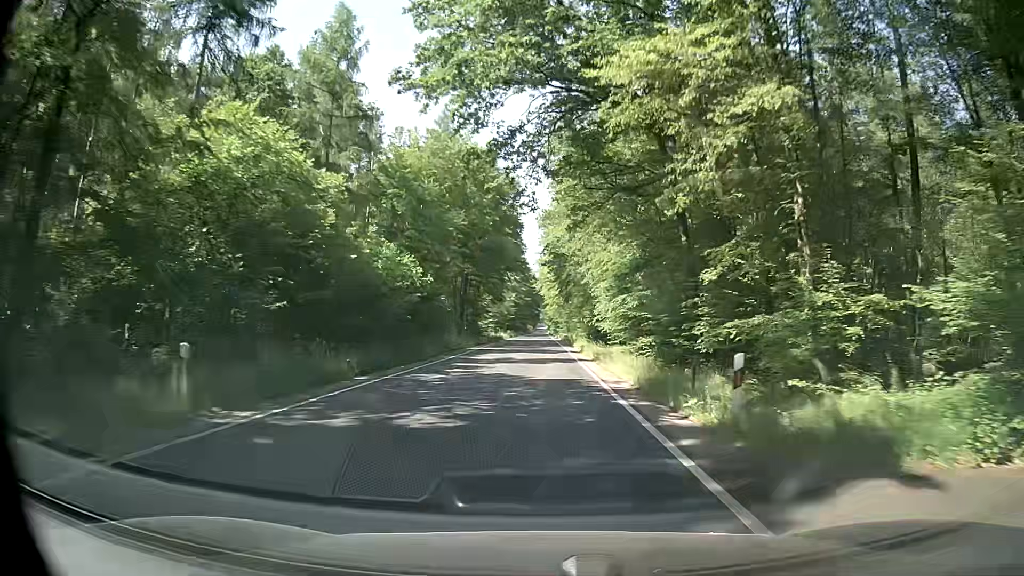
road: secondary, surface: asphalt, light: Day
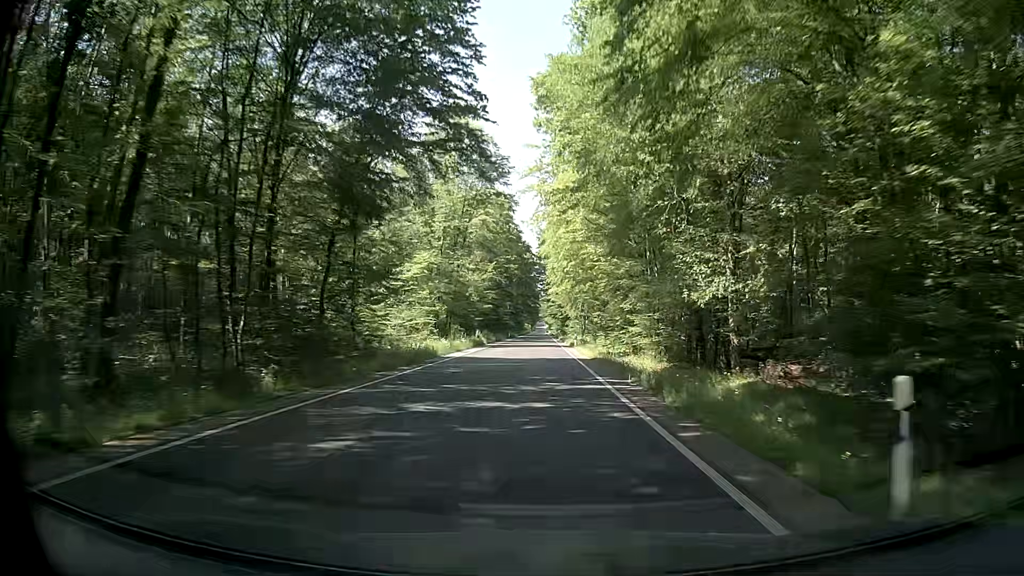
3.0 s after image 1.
(-0.3, +54.8) m; 0°
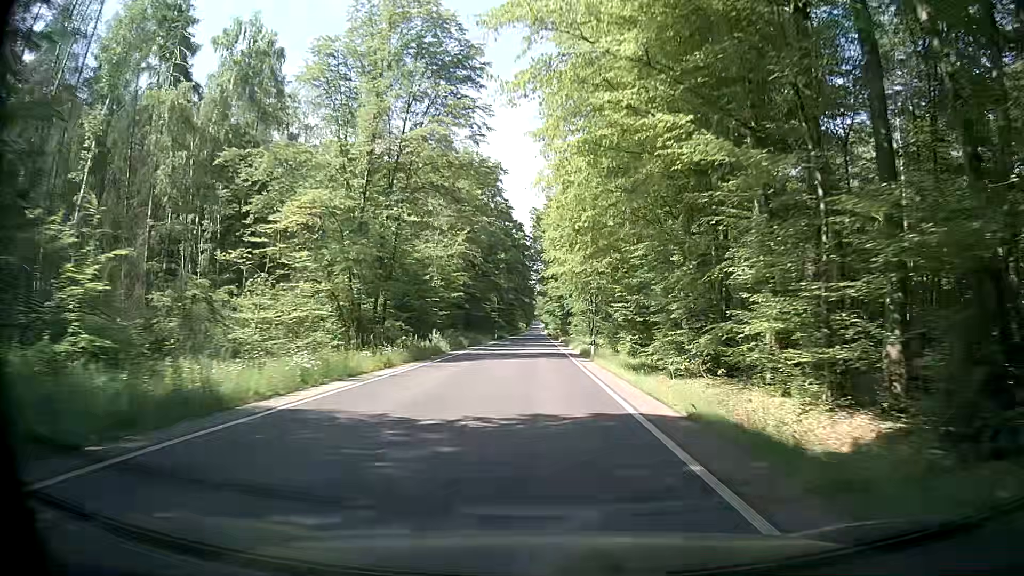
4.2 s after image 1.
(-0.1, +21.9) m; +1°
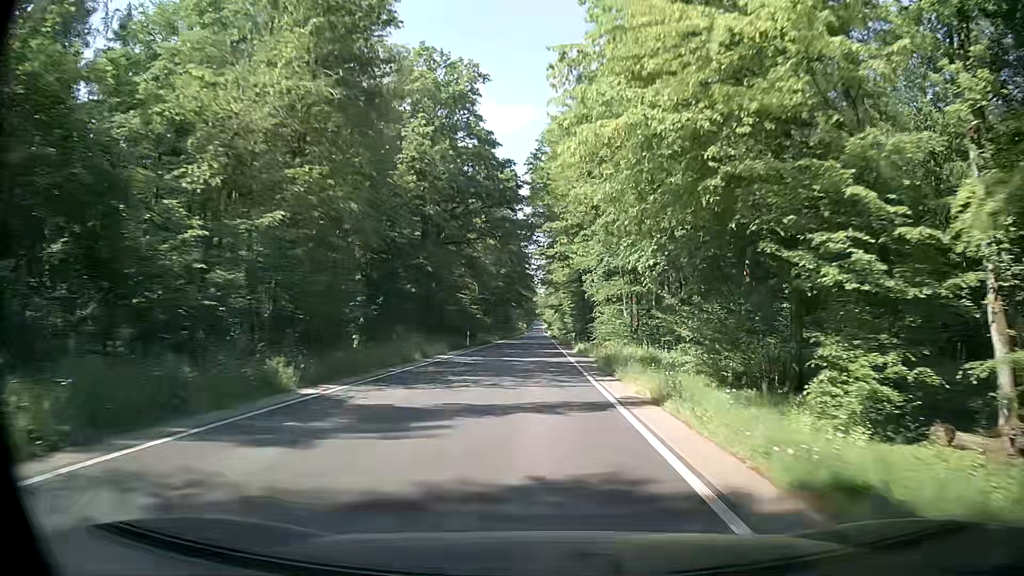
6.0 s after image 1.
(-0.4, +33.0) m; -1°
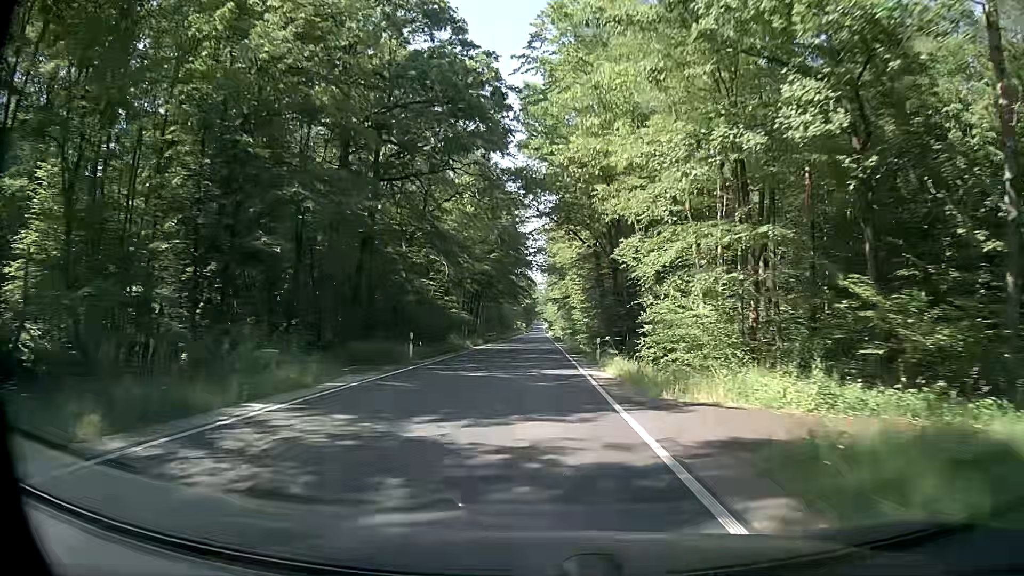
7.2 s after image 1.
(+0.2, +21.9) m; +1°
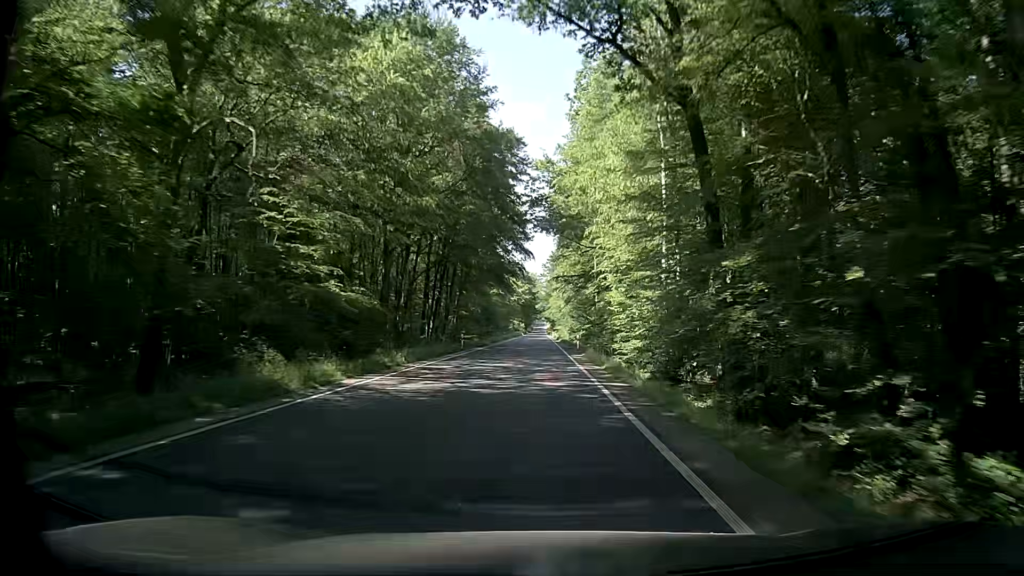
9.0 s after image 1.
(-0.1, +32.9) m; 0°
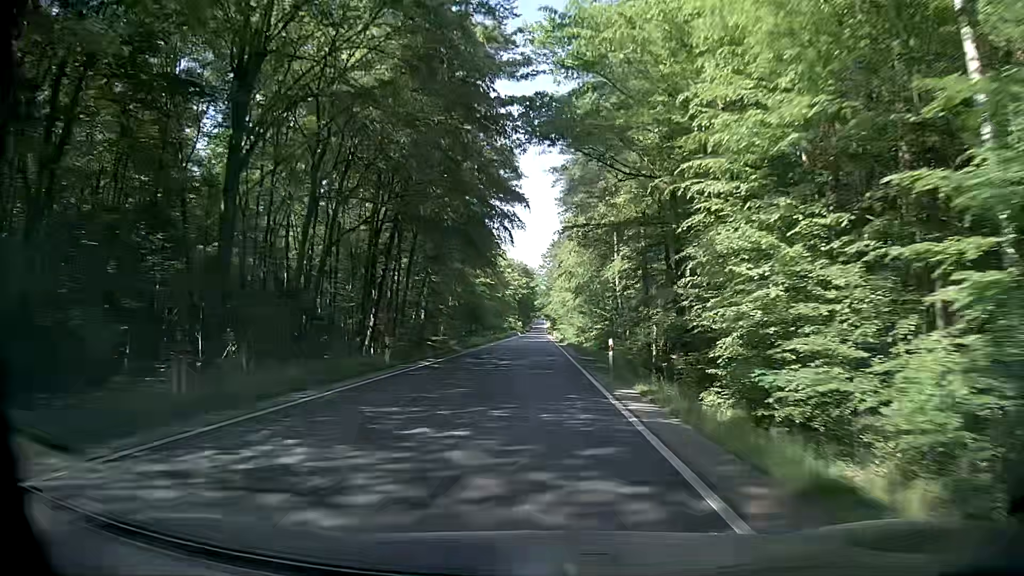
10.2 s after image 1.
(-0.2, +21.9) m; -1°
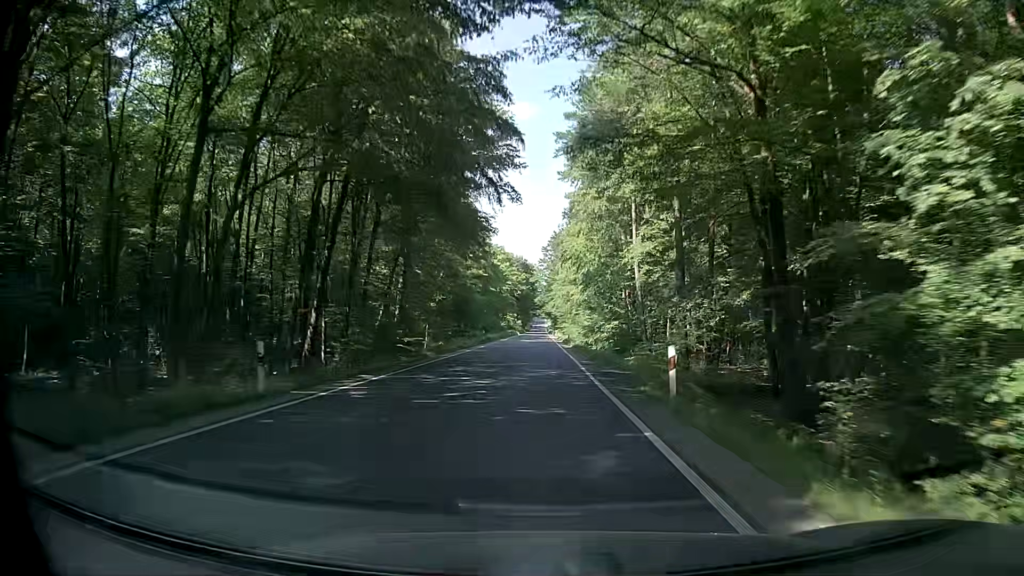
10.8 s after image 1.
(+0.1, +10.9) m; +1°
(0, +10) (0, +20) (0, +30) (0, +40) (0, +50) (0, +60) (0, +70) (-1, +80) (0, +90) (-1, +100) m
